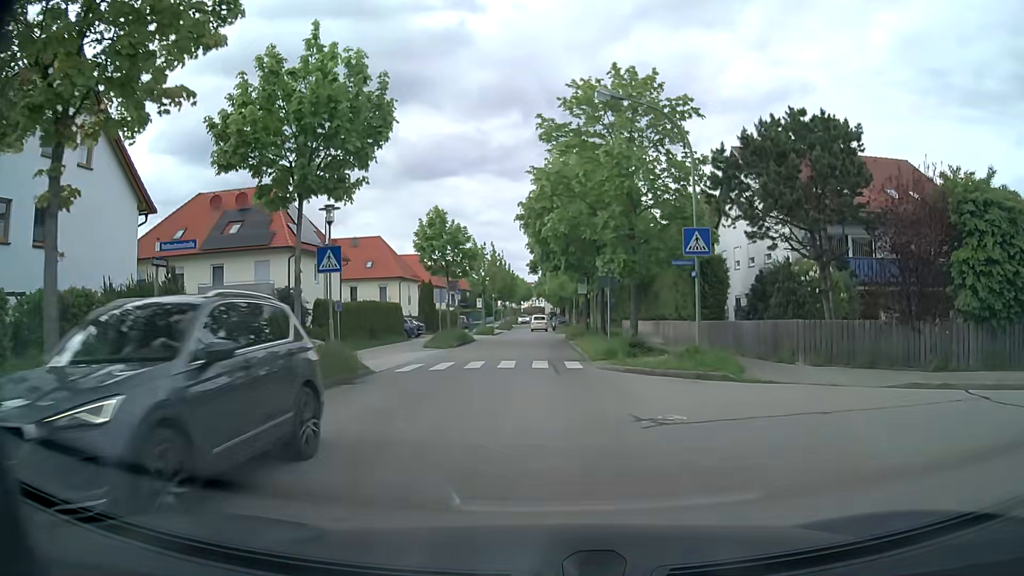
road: residential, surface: asphalt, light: Day
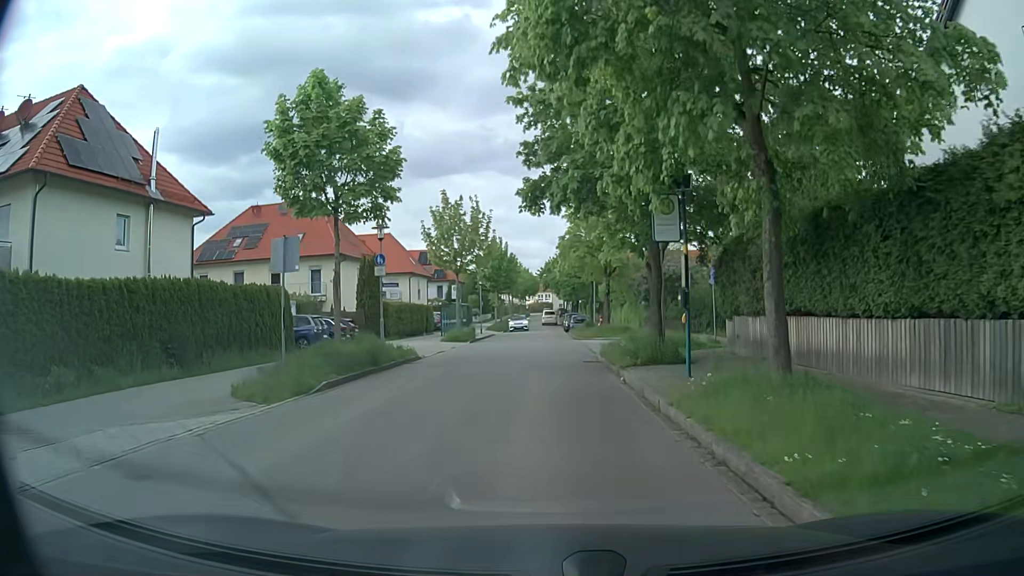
(-0.2, +23.9) m; -2°
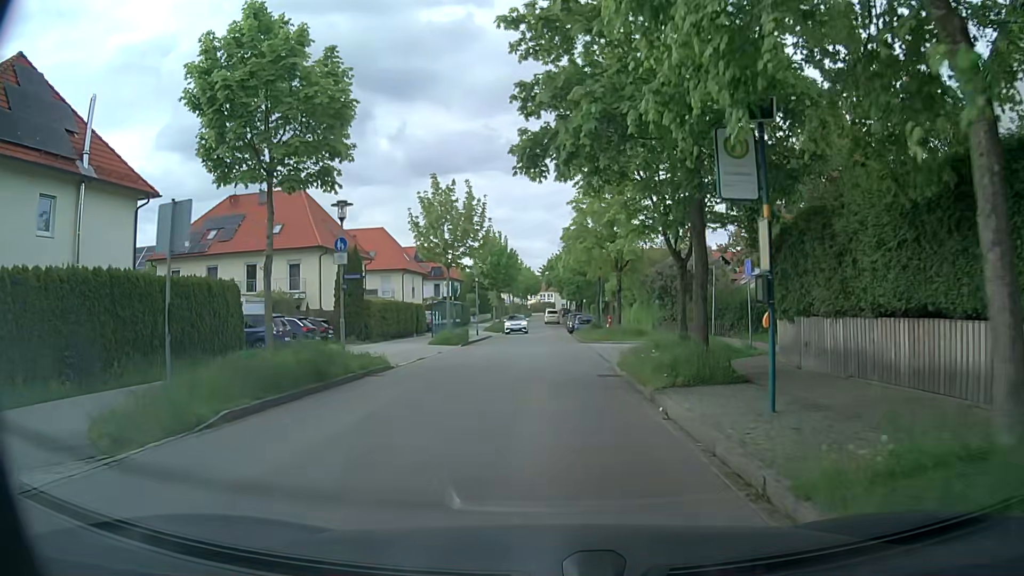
(+0.1, +4.8) m; +1°
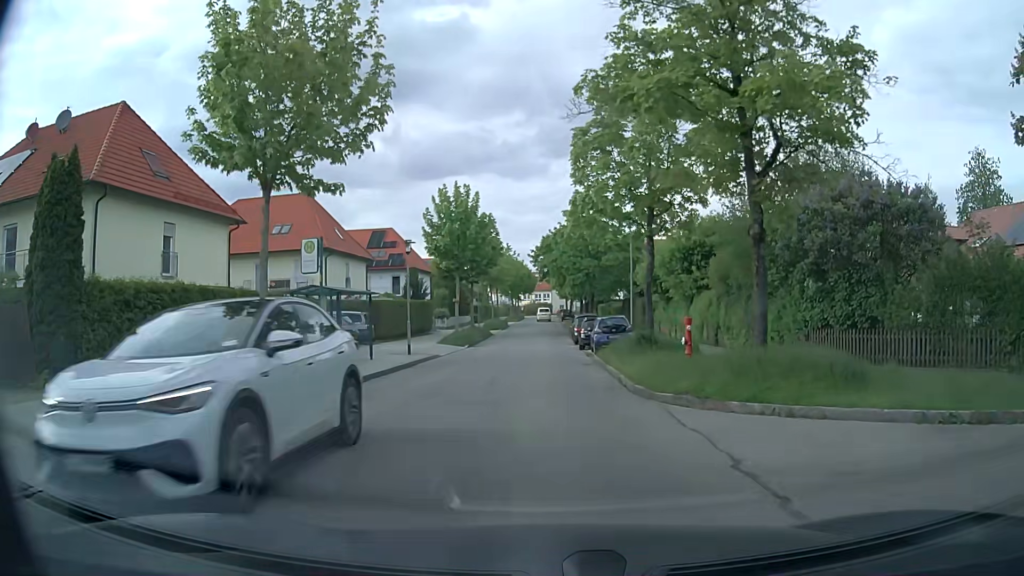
(-0.1, +23.8) m; 0°
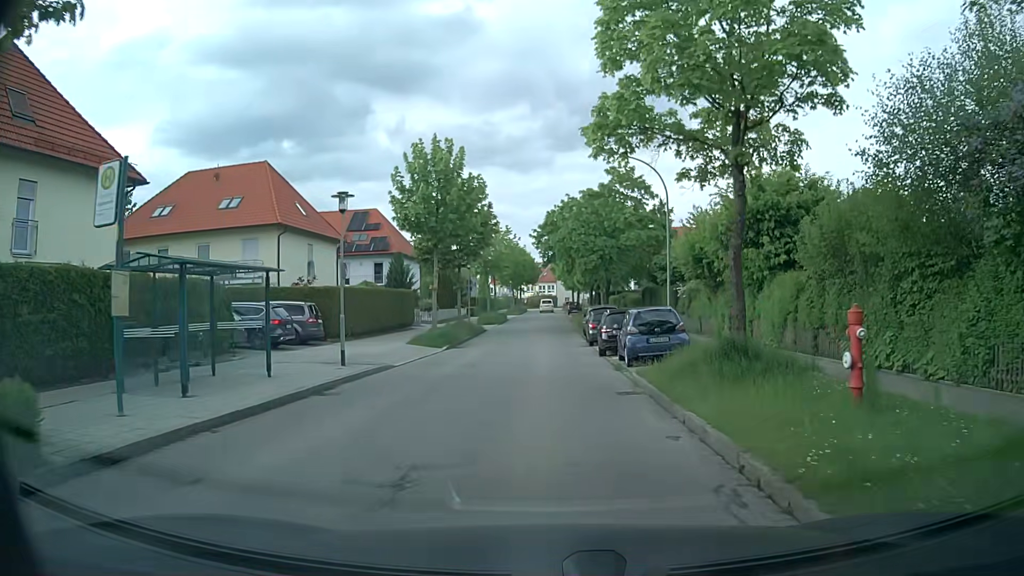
(-0.1, +9.4) m; -1°
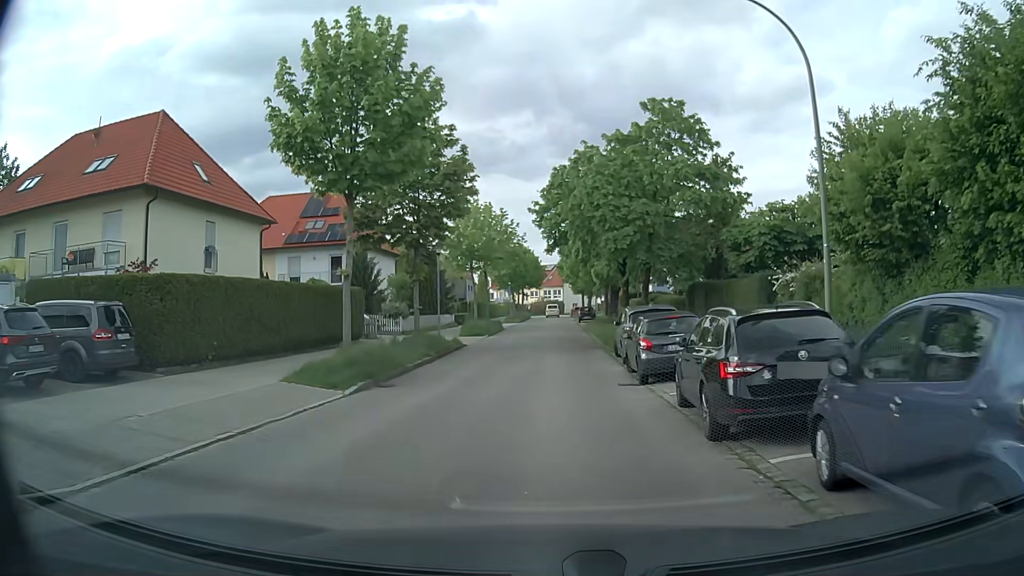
(0.0, +14.4) m; 0°
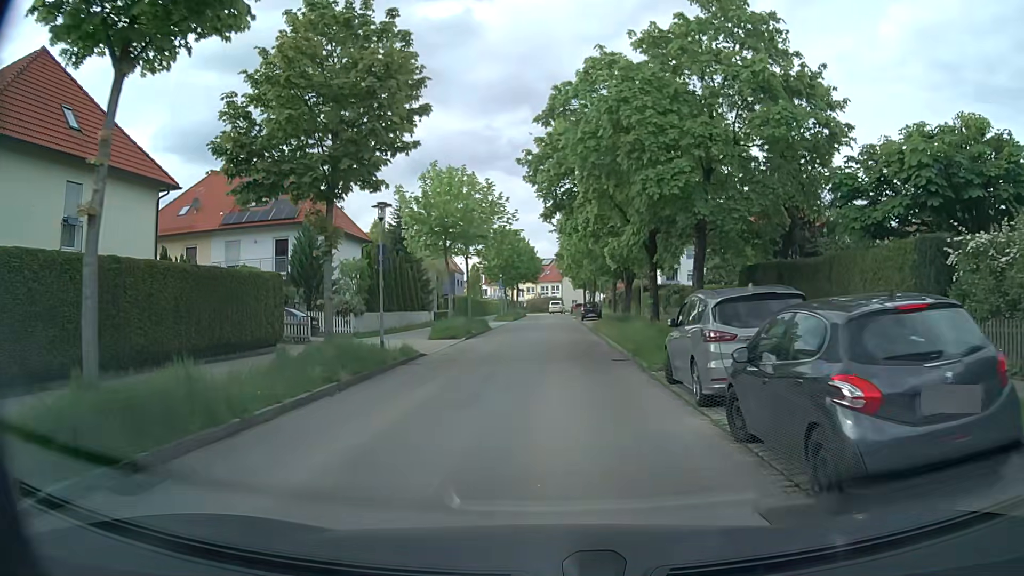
(0.0, +10.2) m; 0°
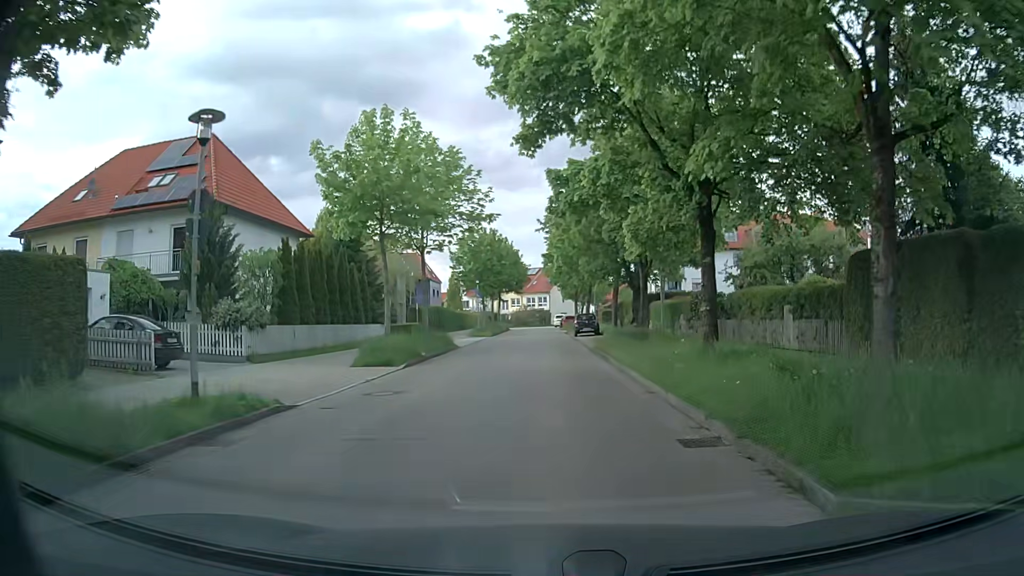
(+0.1, +10.6) m; +2°
(0, +10) (0, +20) (0, +30) (0, +40) (0, +50) (0, +60) (-1, +70) (-1, +80) (-1, +90) (+1, +100) m
